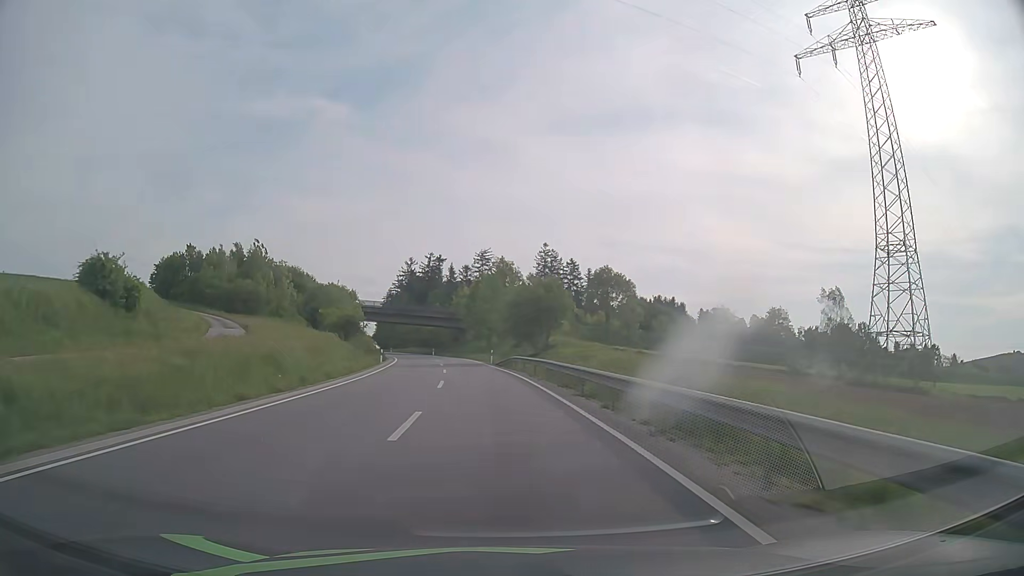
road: secondary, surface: asphalt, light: Day
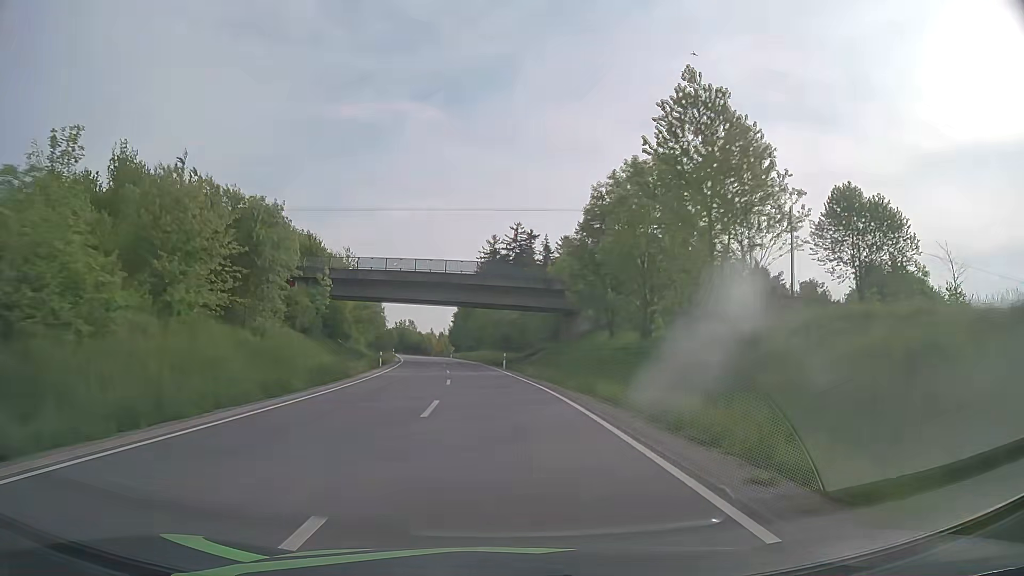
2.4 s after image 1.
(-4.2, +56.6) m; -8°
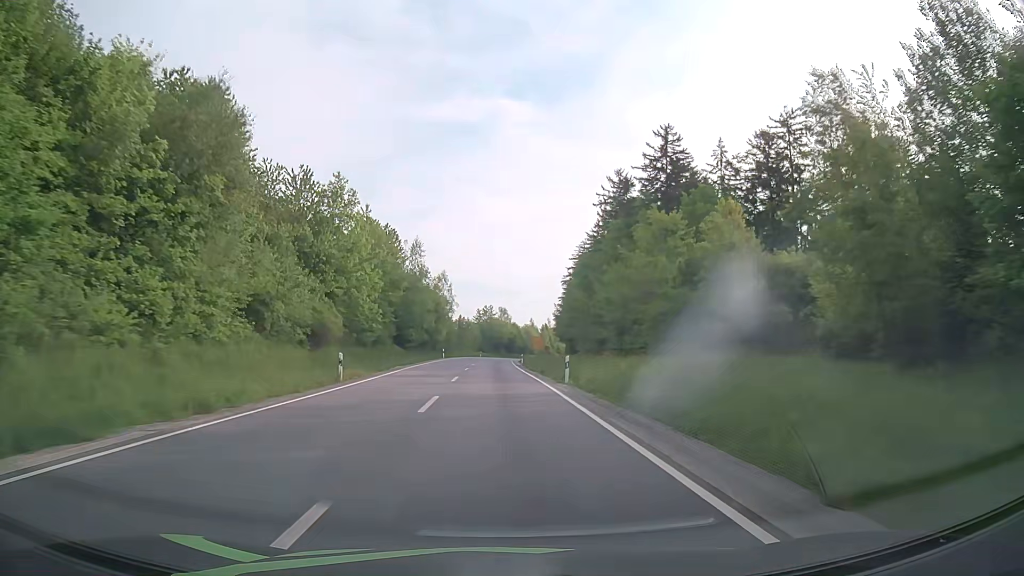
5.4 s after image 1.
(-5.7, +71.9) m; -8°
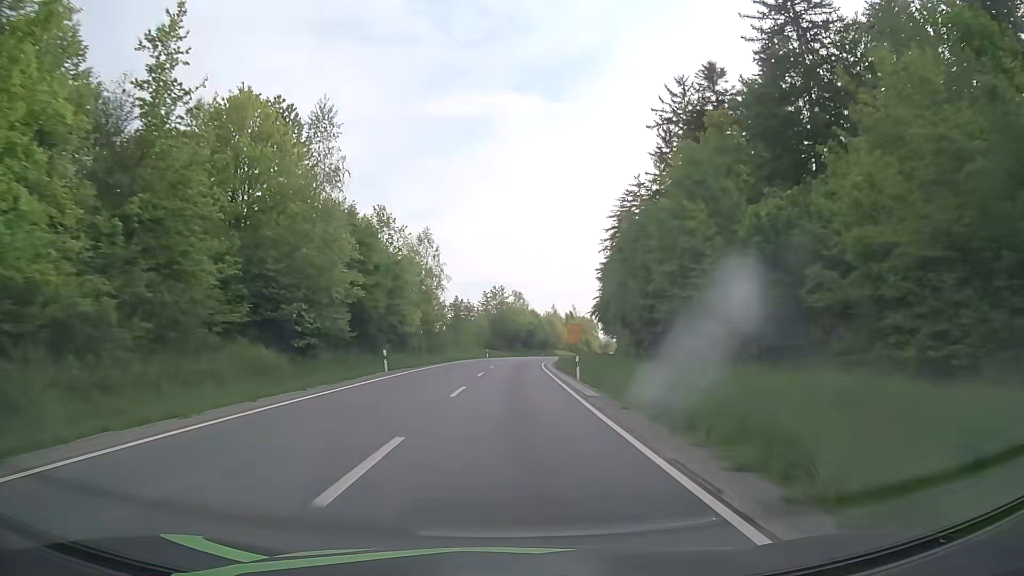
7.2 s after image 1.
(-1.5, +44.2) m; -2°
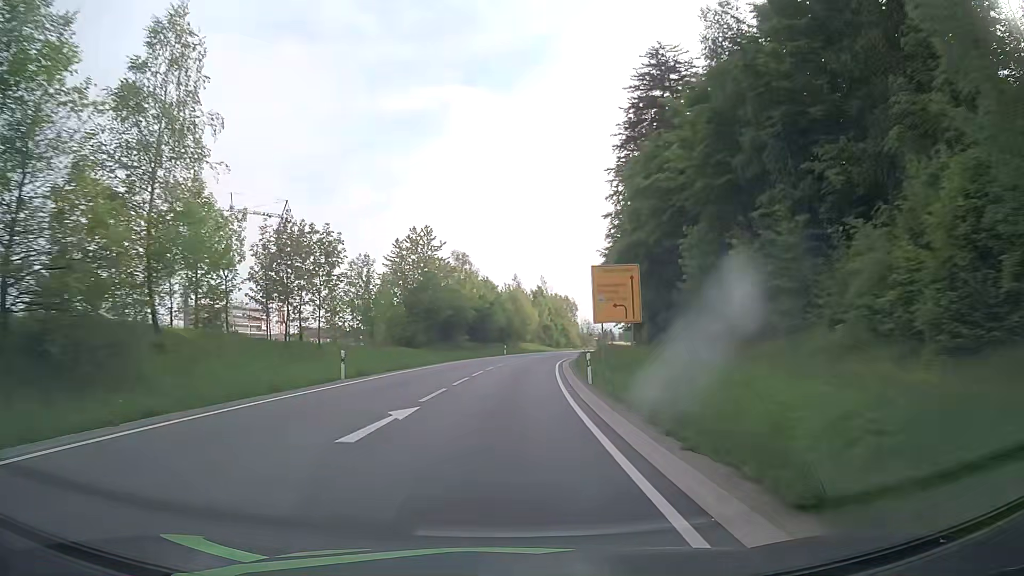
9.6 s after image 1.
(+1.9, +56.7) m; +5°
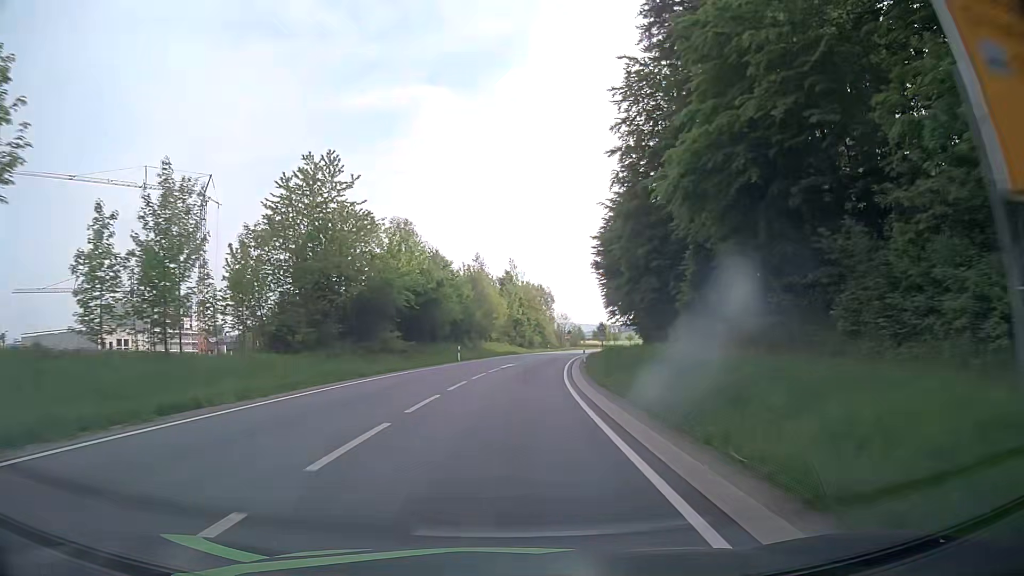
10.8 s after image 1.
(+0.4, +26.3) m; +2°
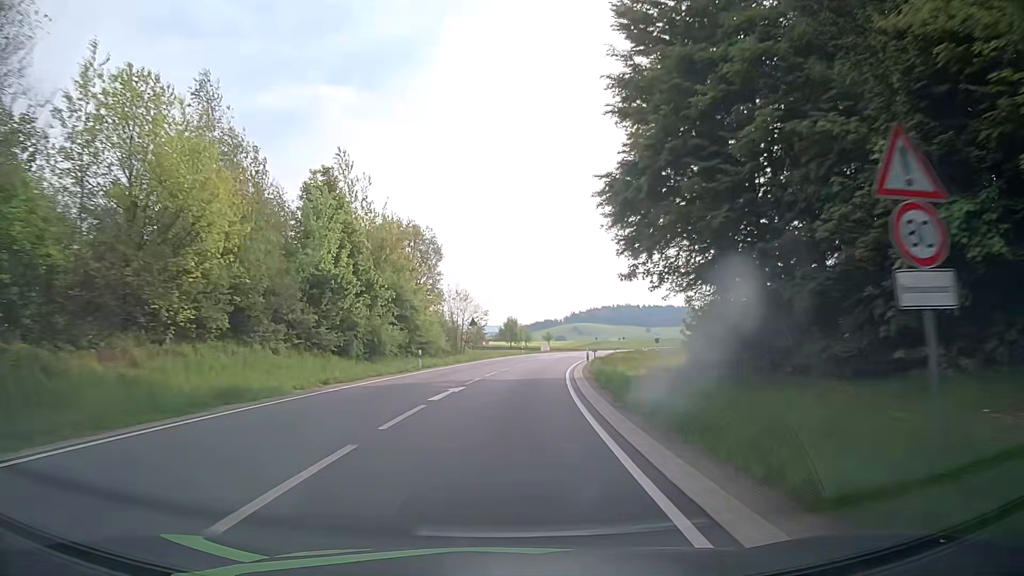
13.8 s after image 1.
(+5.3, +61.8) m; +9°
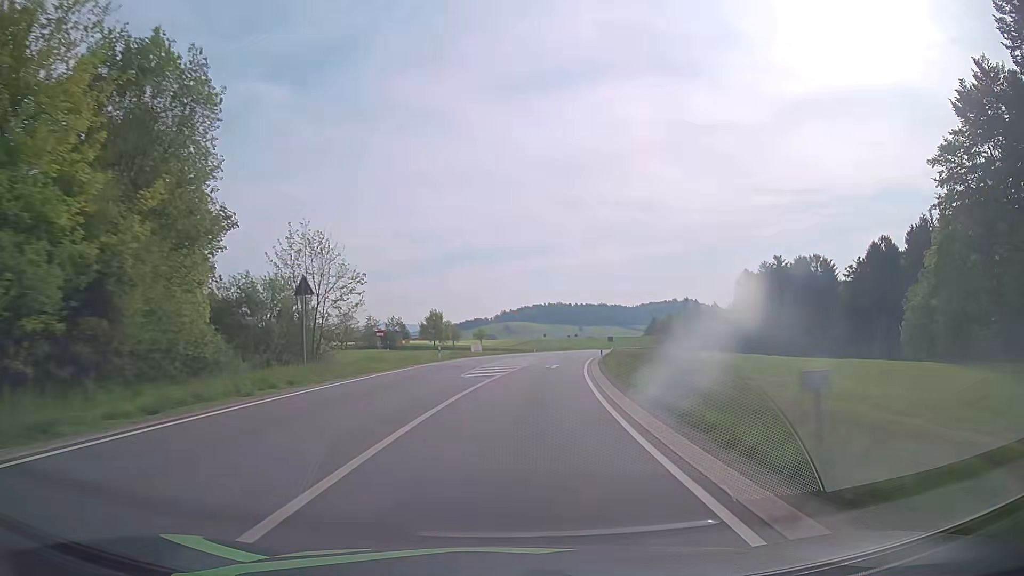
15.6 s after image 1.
(+1.8, +36.4) m; +6°
(0, +10) (+1, +20) (+1, +30) (+2, +40) (+4, +50) (+5, +60) (+7, +70) (+9, +79) (+11, +89) (+13, +99) m
